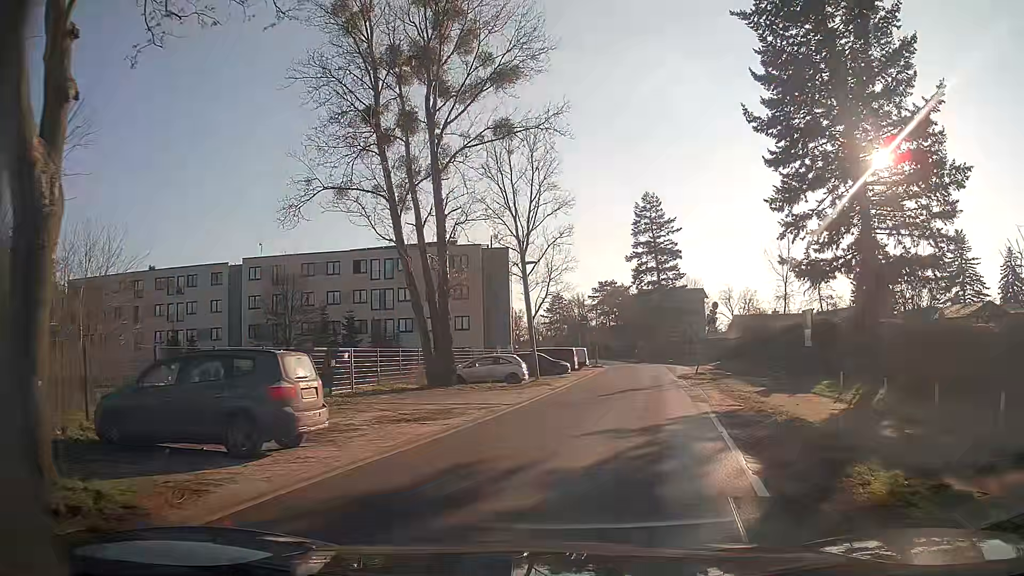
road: residential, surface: asphalt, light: Day
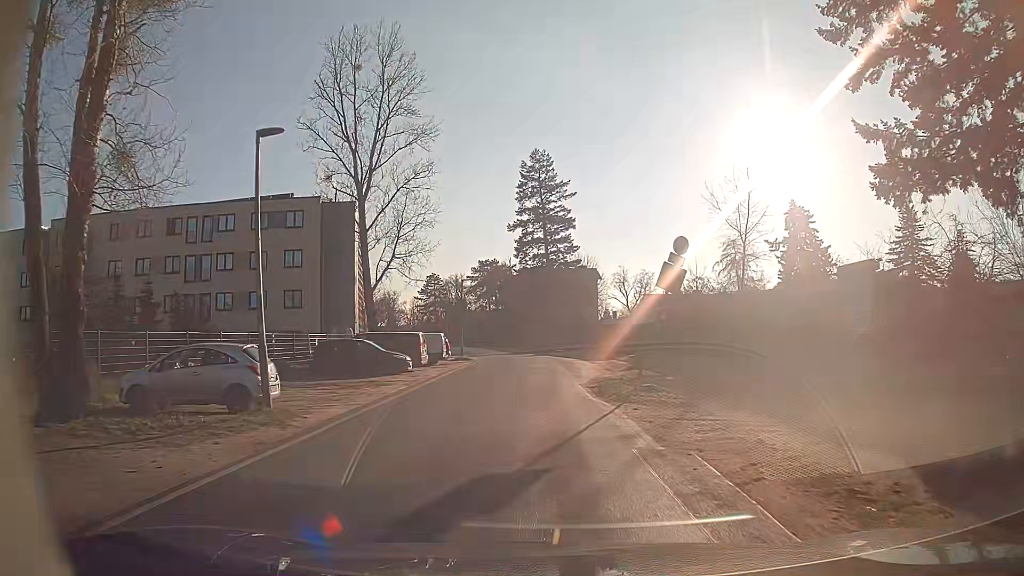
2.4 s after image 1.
(+2.0, +17.3) m; +9°
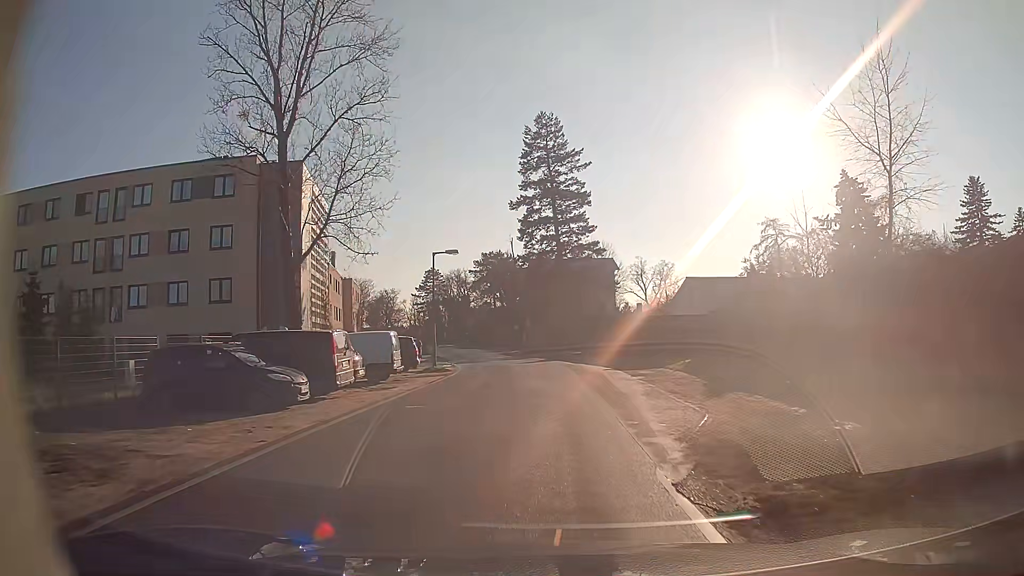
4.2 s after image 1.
(-0.1, +14.7) m; 0°
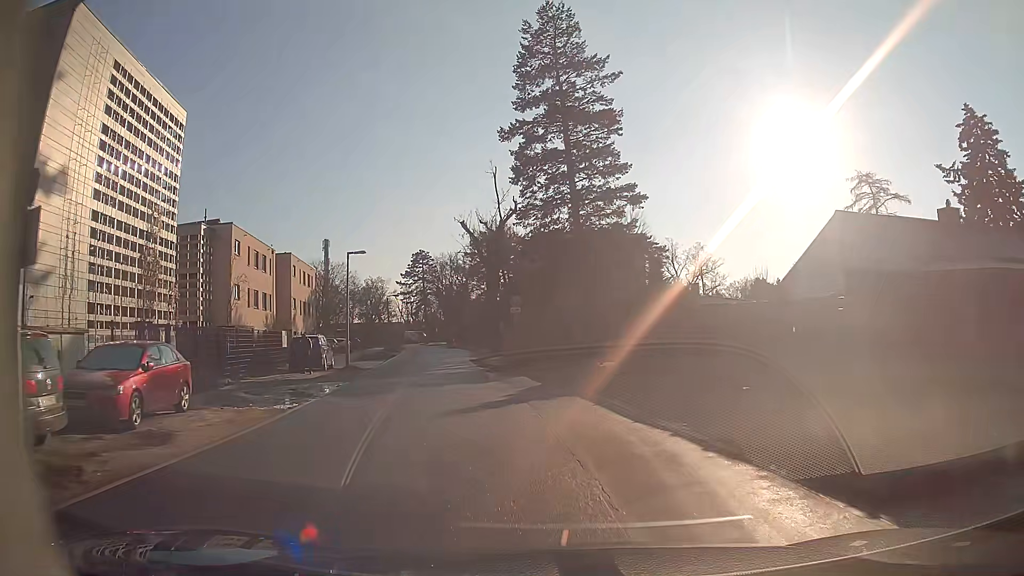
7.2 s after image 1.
(+0.2, +25.3) m; -2°
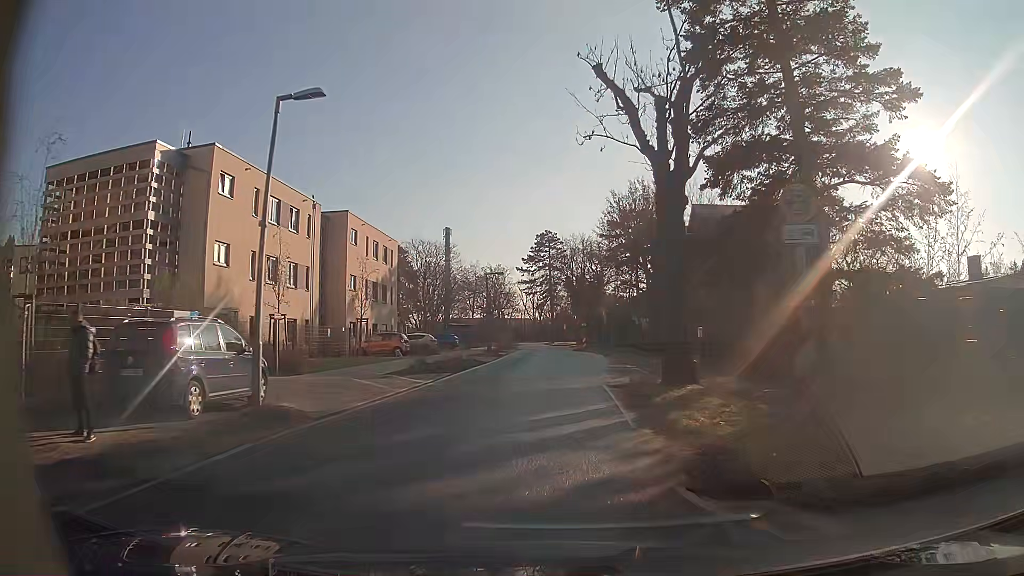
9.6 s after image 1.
(-2.2, +20.9) m; -11°
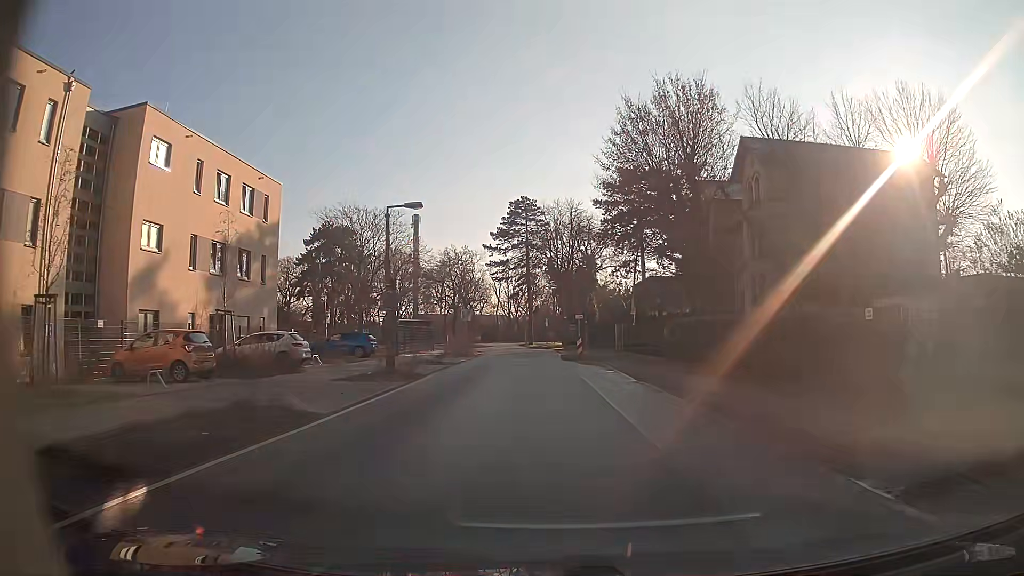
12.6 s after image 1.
(+0.5, +23.9) m; +2°
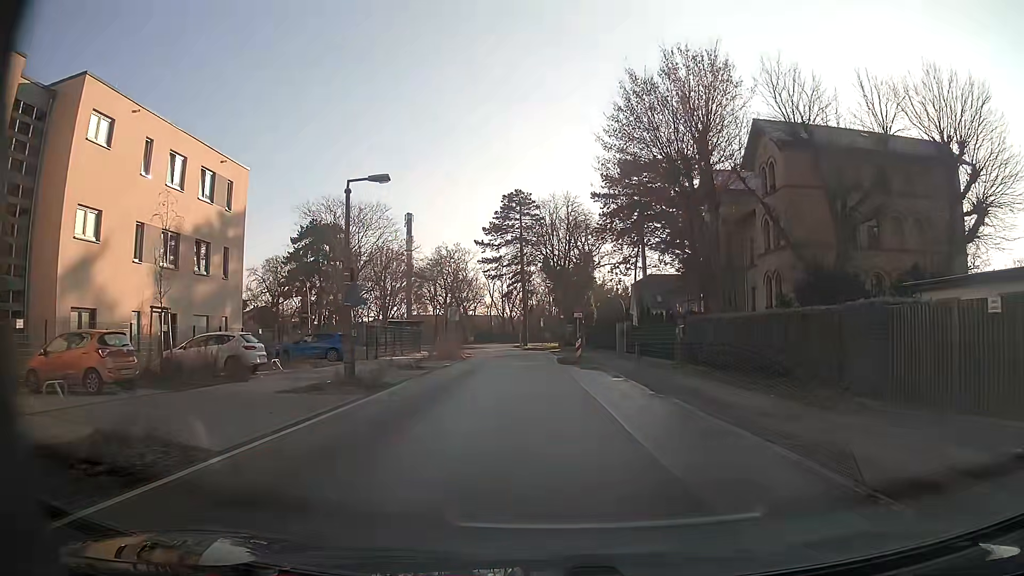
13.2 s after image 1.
(0.0, +4.1) m; 0°
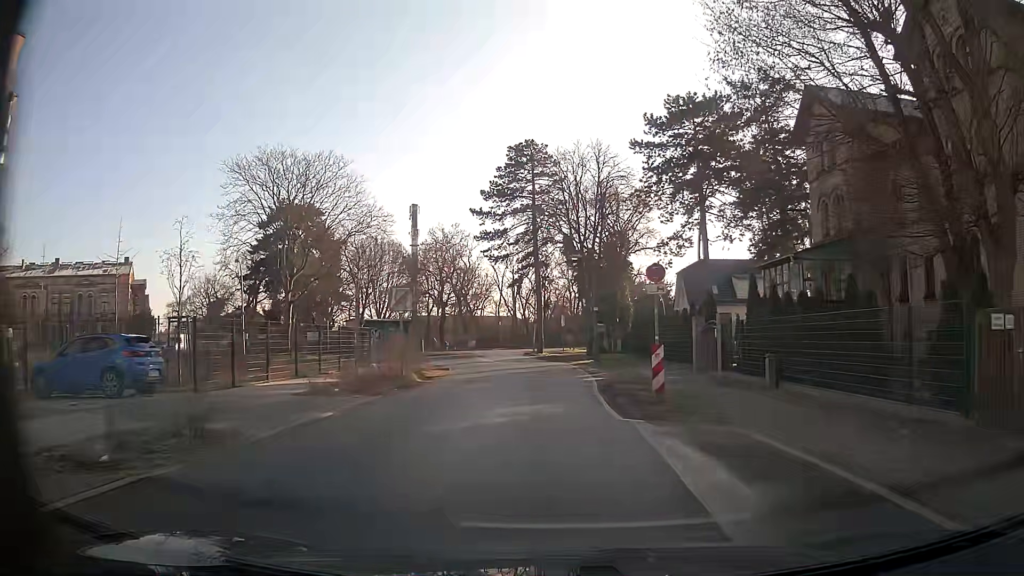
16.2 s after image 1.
(-0.4, +20.0) m; -2°
(0, +10) (0, +20) (0, +30) (-1, +40) (-3, +50) (-5, +60) (-3, +69) (+3, +77) (+10, +84) (+17, +91) m
